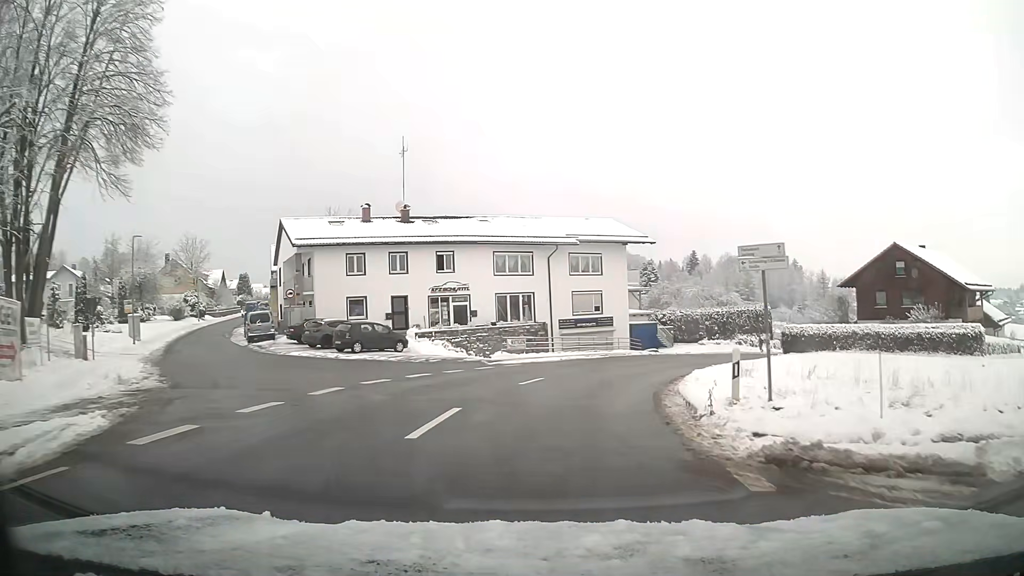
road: tertiary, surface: asphalt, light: Day
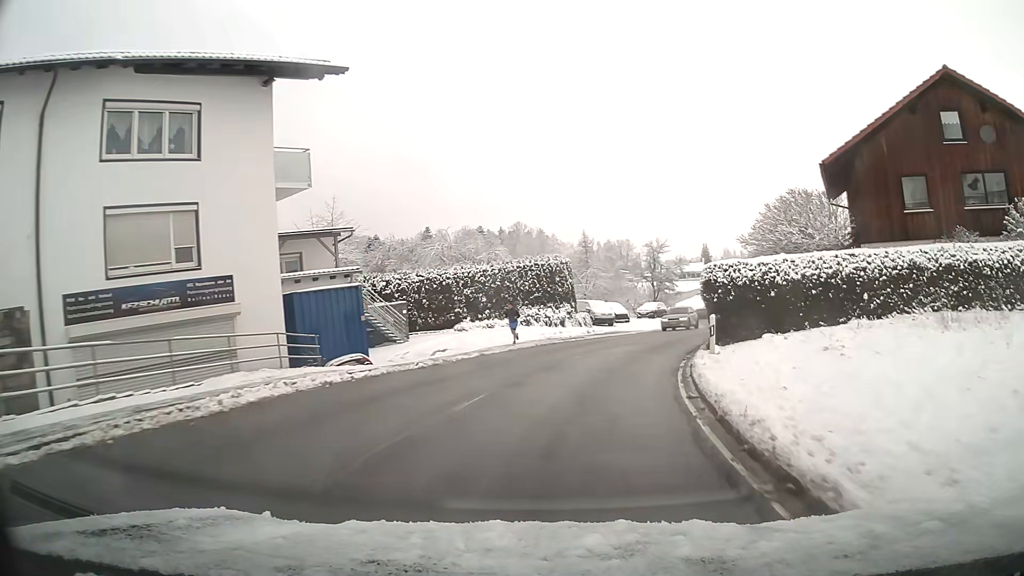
(+6.2, +32.2) m; +23°
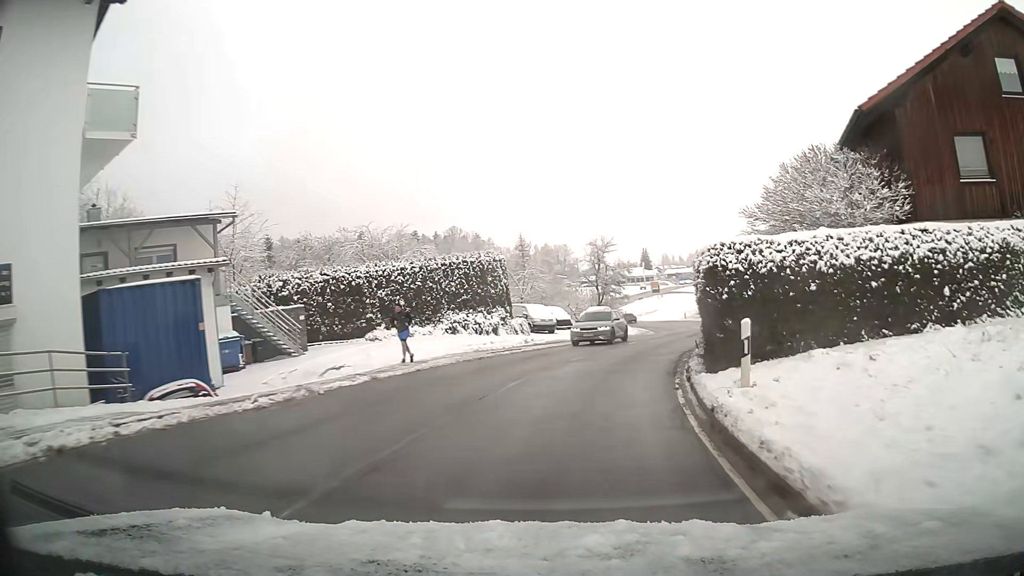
(+0.3, +6.8) m; +5°
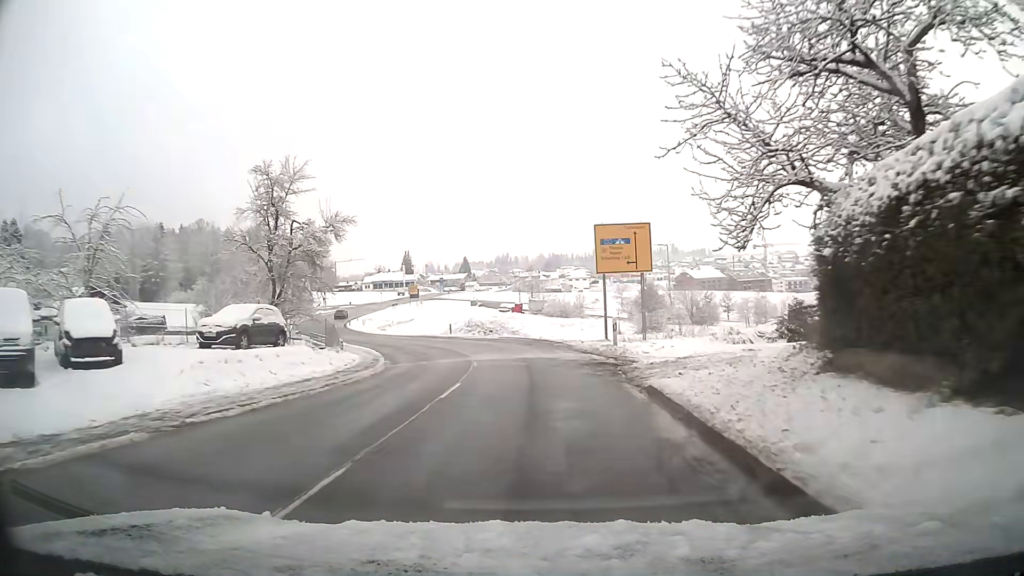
(+6.2, +33.3) m; +17°
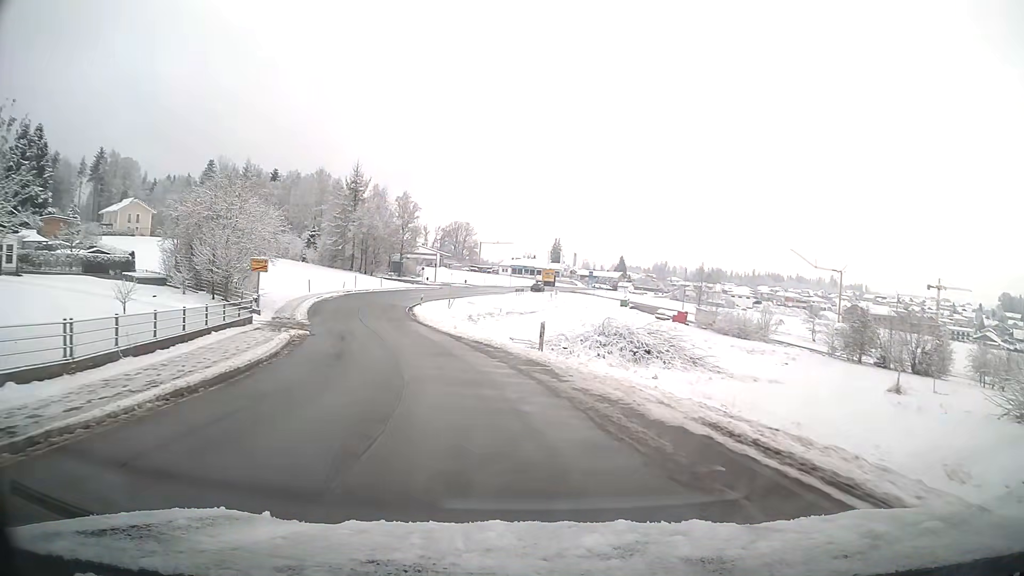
(-3.1, +34.0) m; -15°
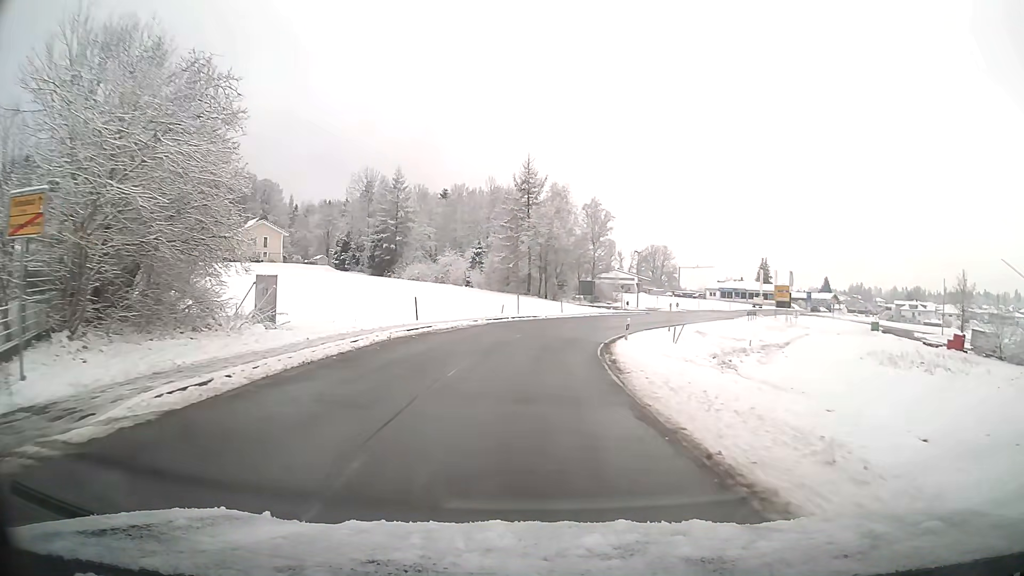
(-4.2, +27.4) m; -14°
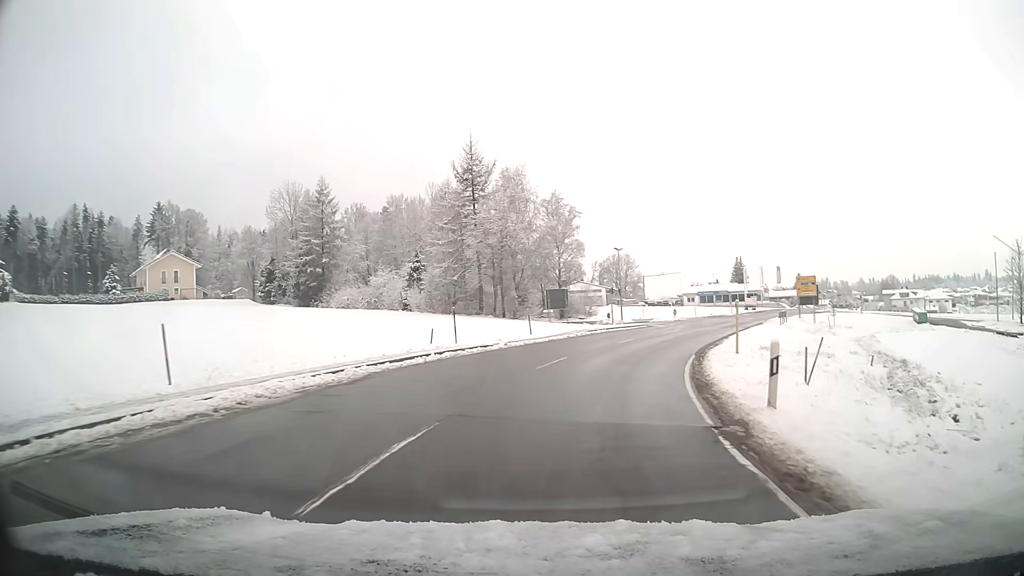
(+0.5, +21.1) m; +5°
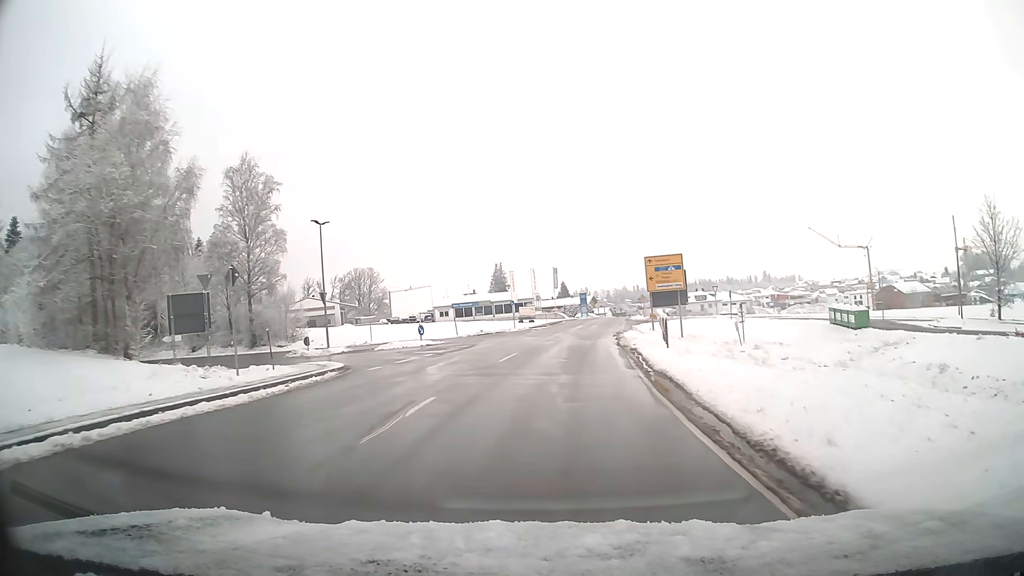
(+6.1, +32.2) m; +20°
(0, +10) (+1, +20) (+1, +30) (-3, +39) (-11, +44) (-21, +48) (-30, +52) (-39, +56) (-48, +61) (-56, +66) m
